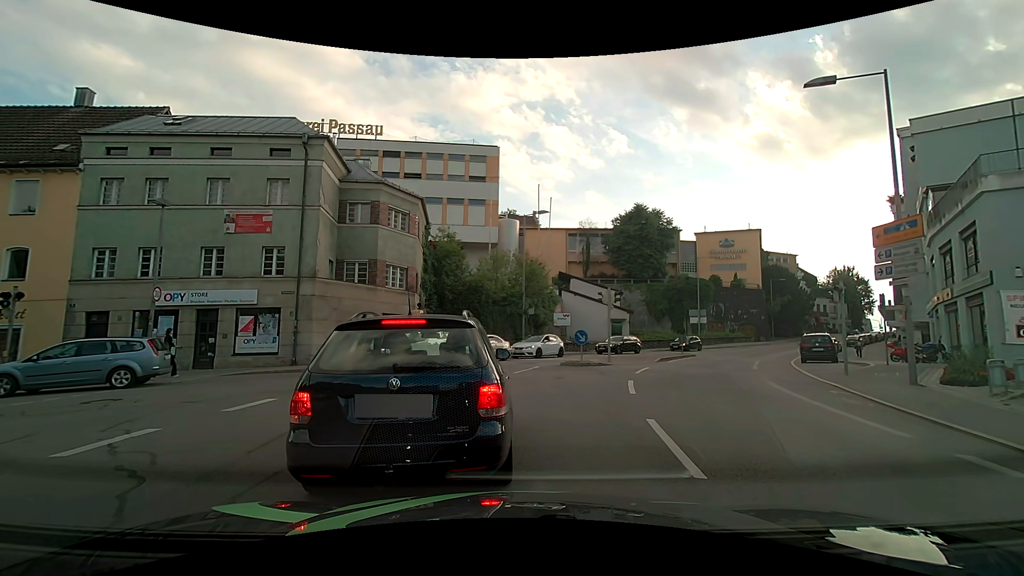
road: residential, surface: asphalt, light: Day
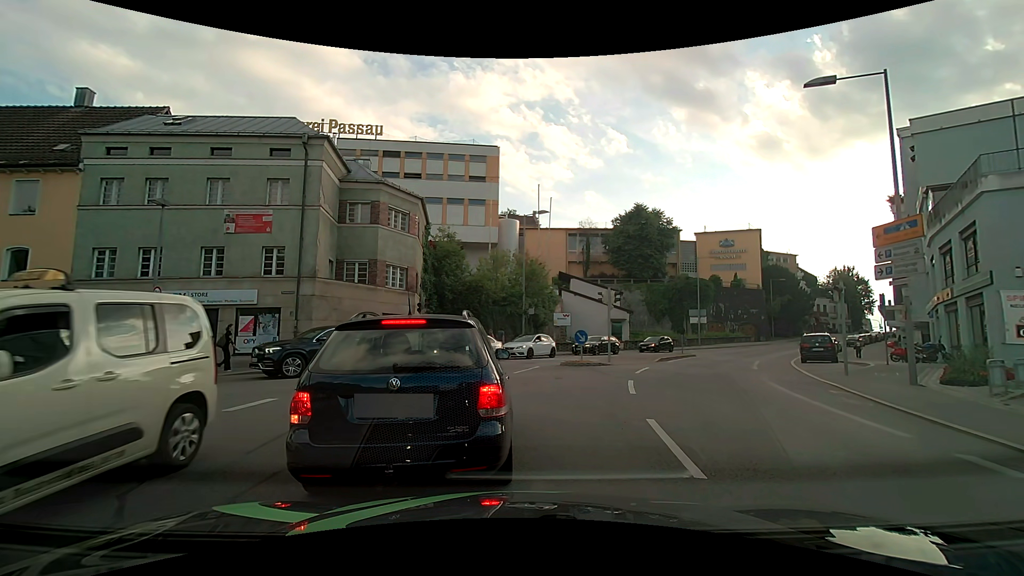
(0.0, 0.0) m; 0°
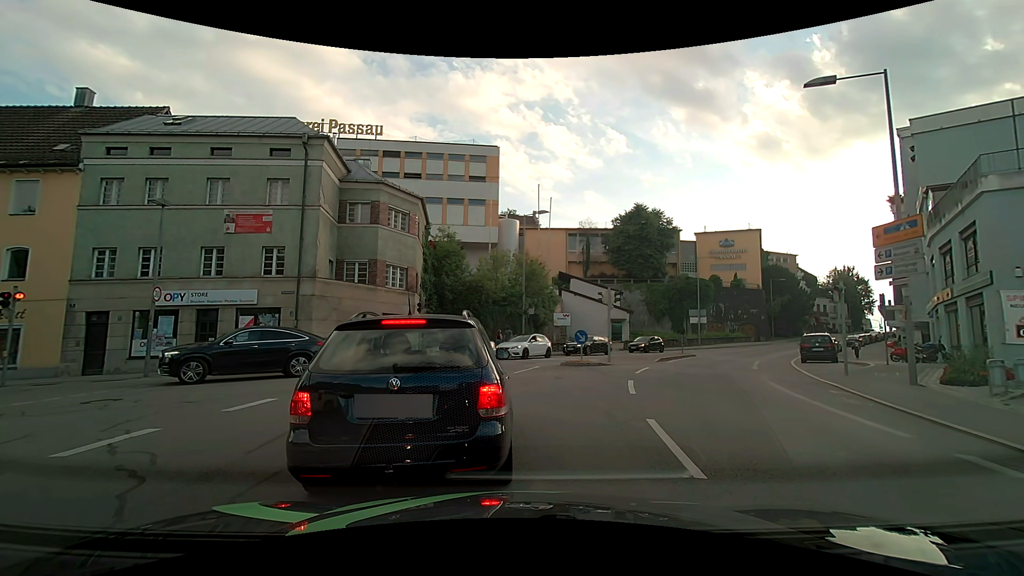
(0.0, 0.0) m; 0°
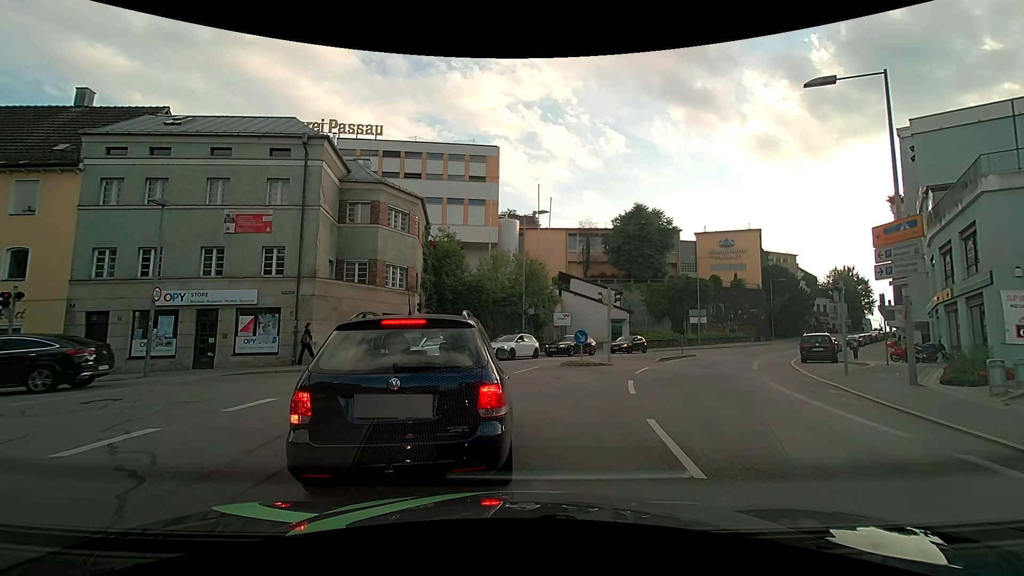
(0.0, 0.0) m; 0°
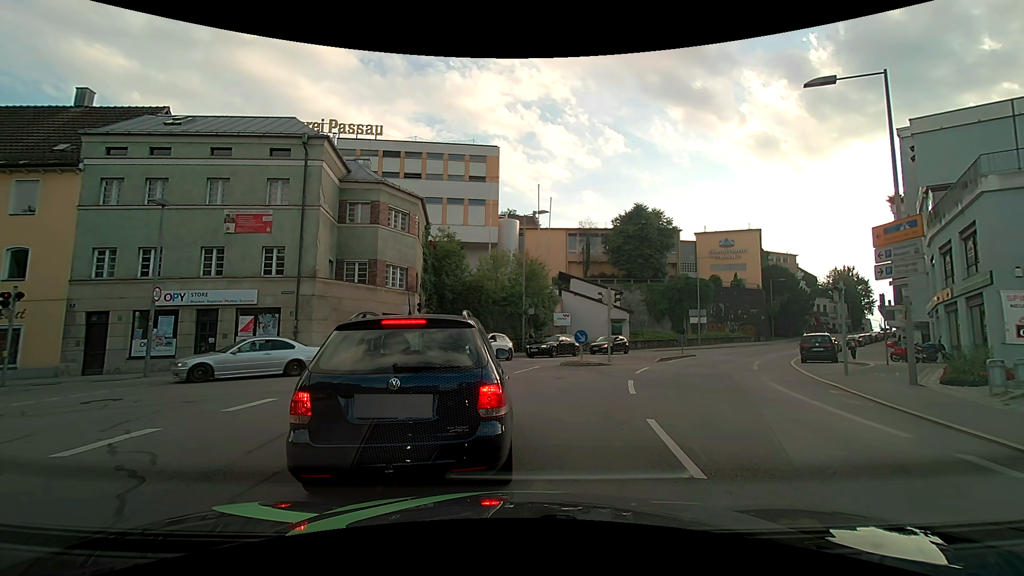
(0.0, 0.0) m; 0°
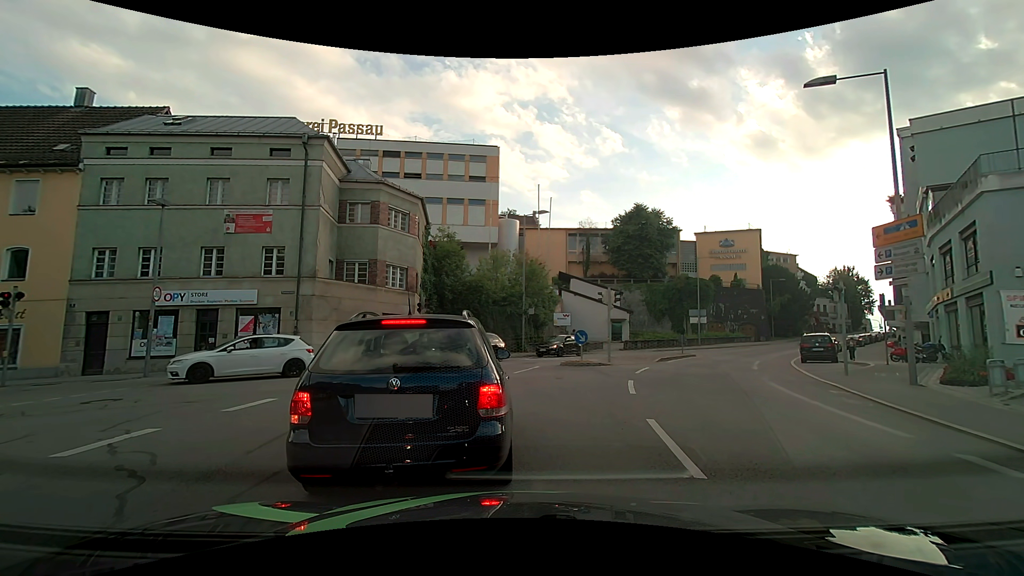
(0.0, 0.0) m; 0°
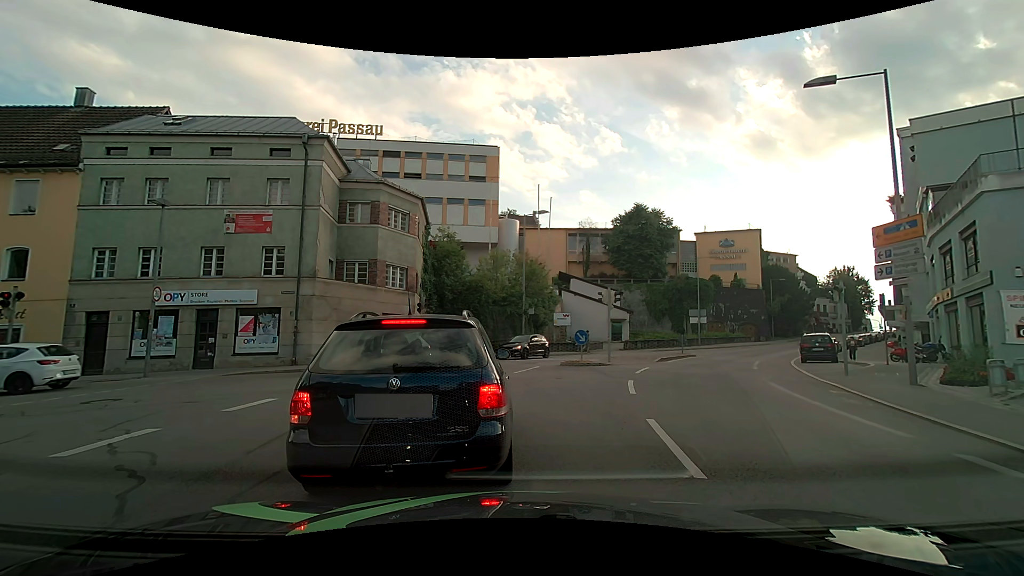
(0.0, 0.0) m; 0°
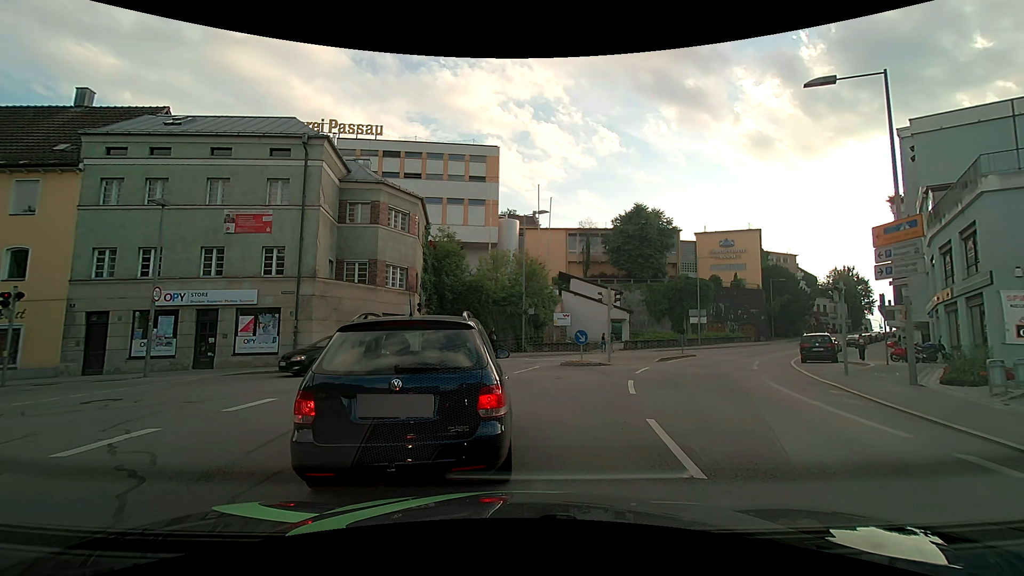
(0.0, 0.0) m; 0°
